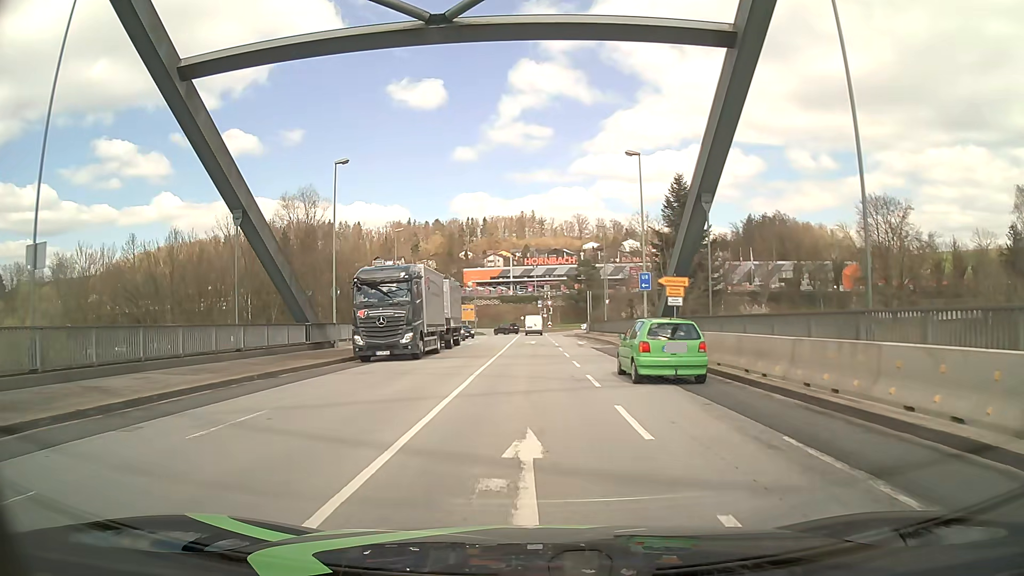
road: primary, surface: asphalt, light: Day
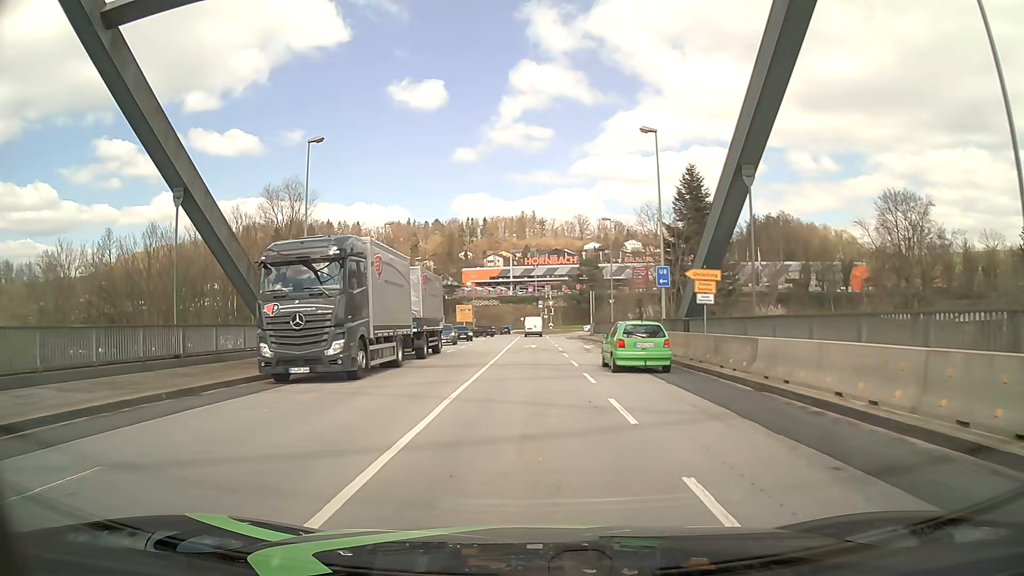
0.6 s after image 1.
(0.0, +4.9) m; 0°
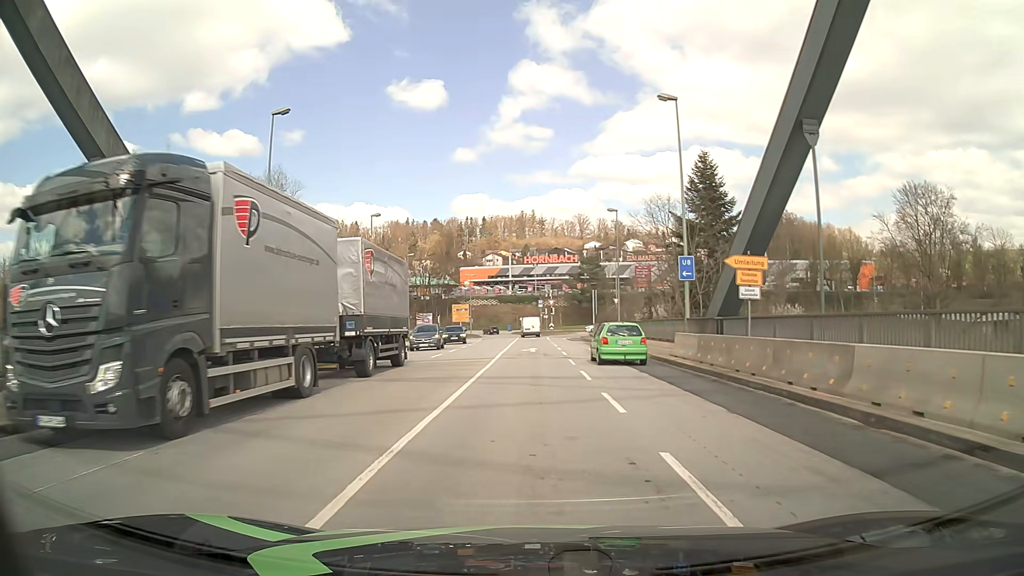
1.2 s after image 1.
(0.0, +4.9) m; +1°
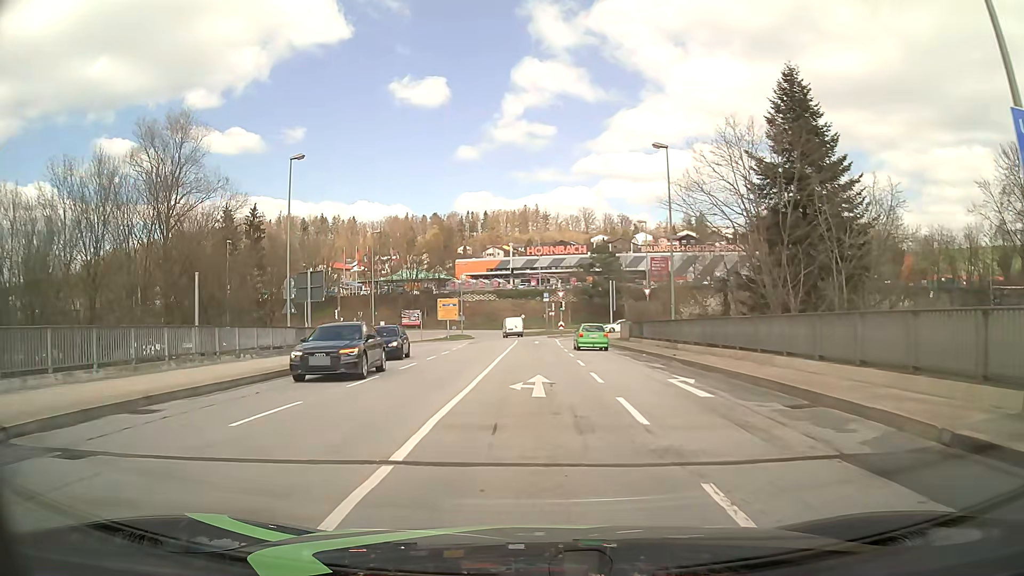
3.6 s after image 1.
(-0.2, +19.4) m; -1°
